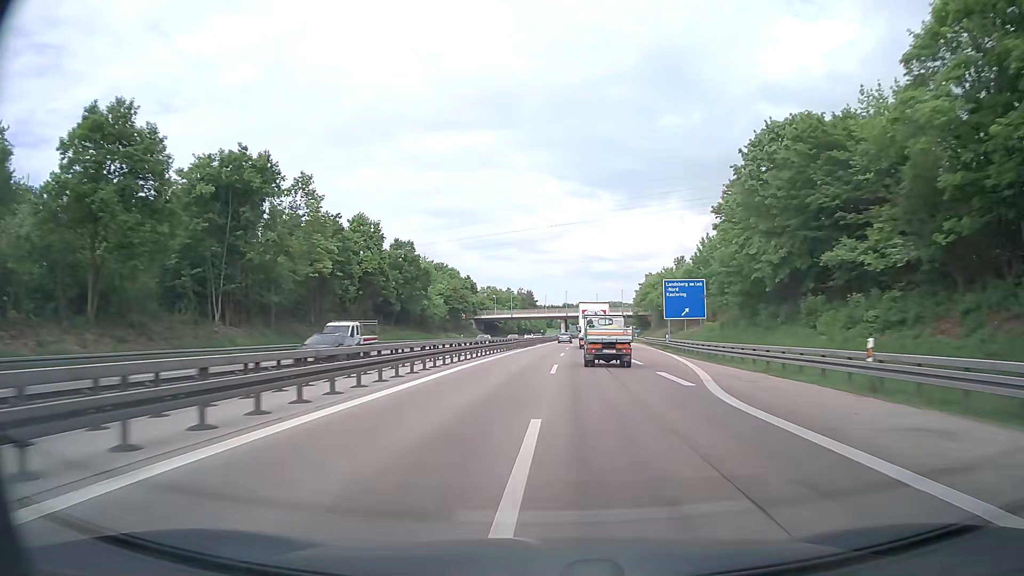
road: motorway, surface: asphalt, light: Day
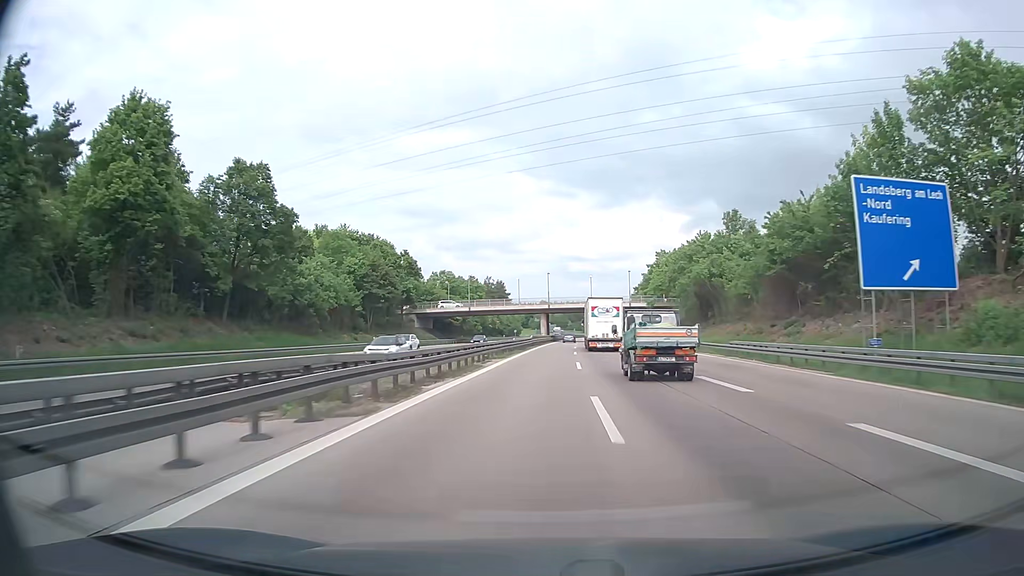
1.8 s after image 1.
(+0.6, +50.5) m; +2°
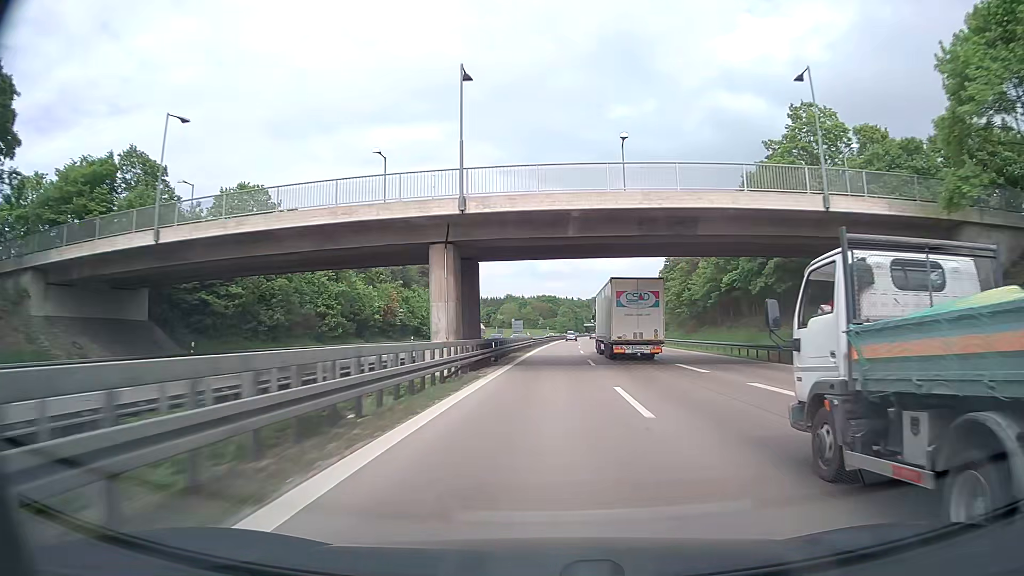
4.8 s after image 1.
(+2.6, +88.2) m; +3°
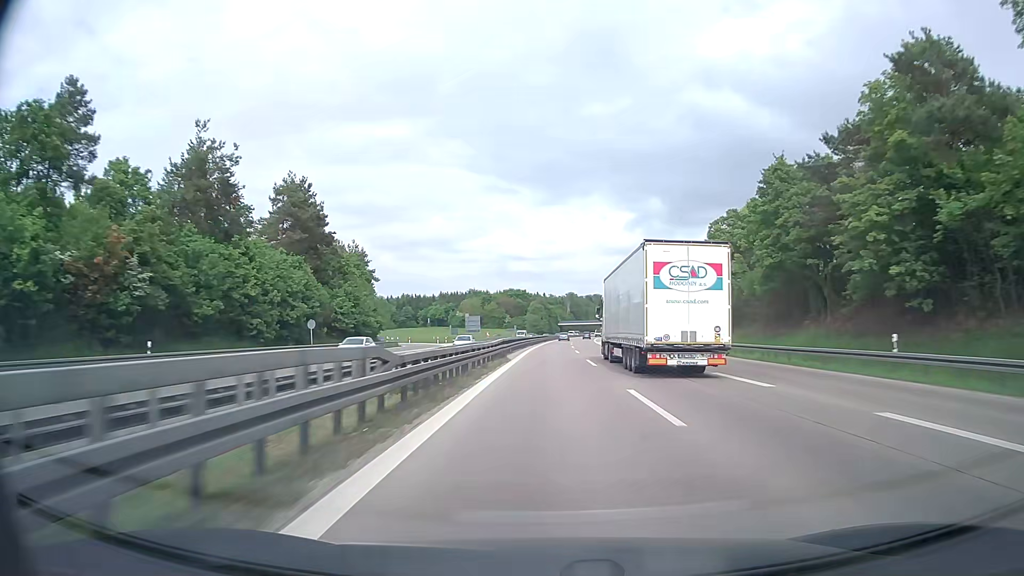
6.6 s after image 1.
(+0.7, +55.4) m; +2°
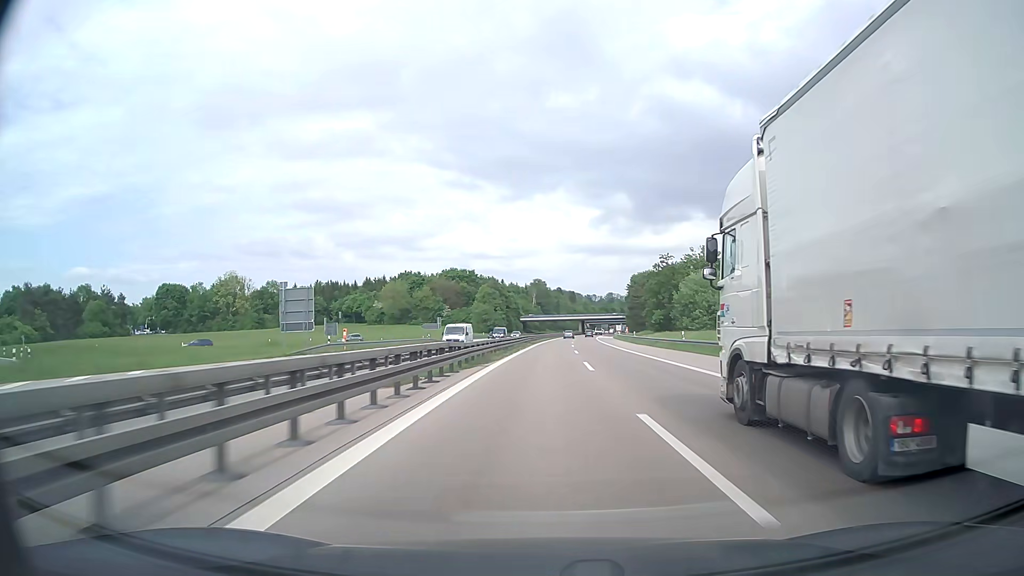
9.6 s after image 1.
(+2.3, +95.3) m; +3°
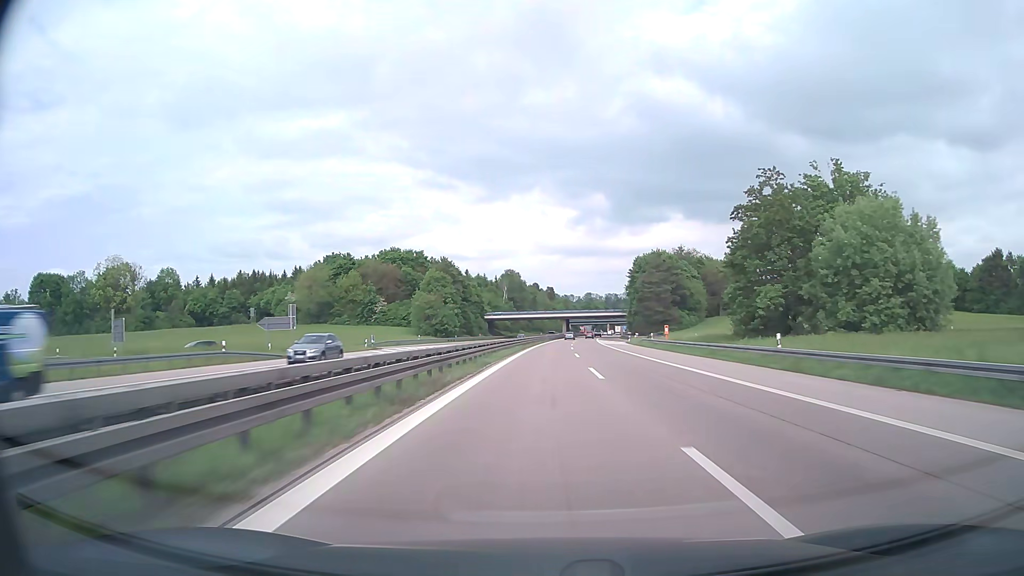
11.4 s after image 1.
(+0.9, +57.3) m; +2°
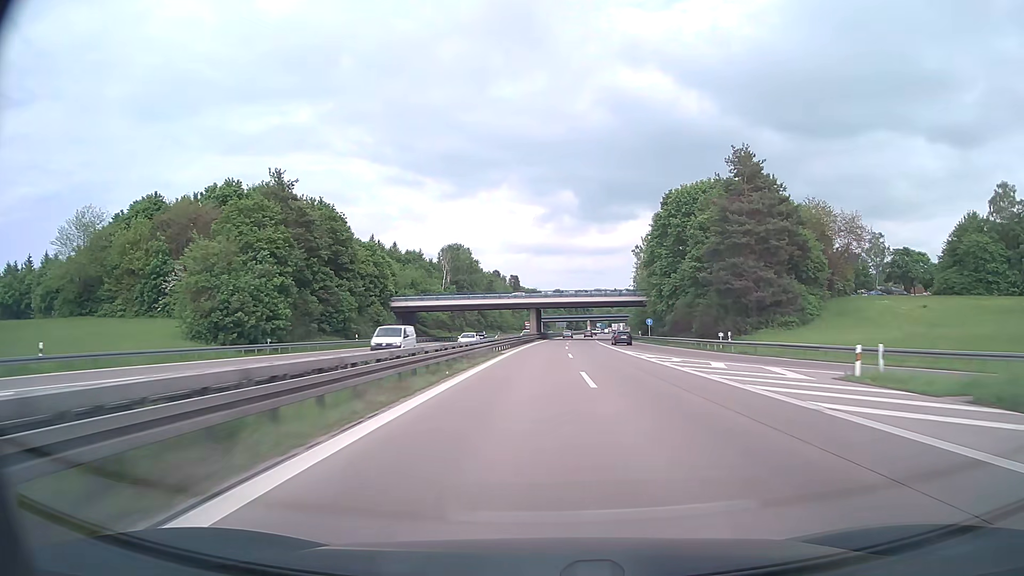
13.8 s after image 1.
(+2.3, +75.8) m; +3°
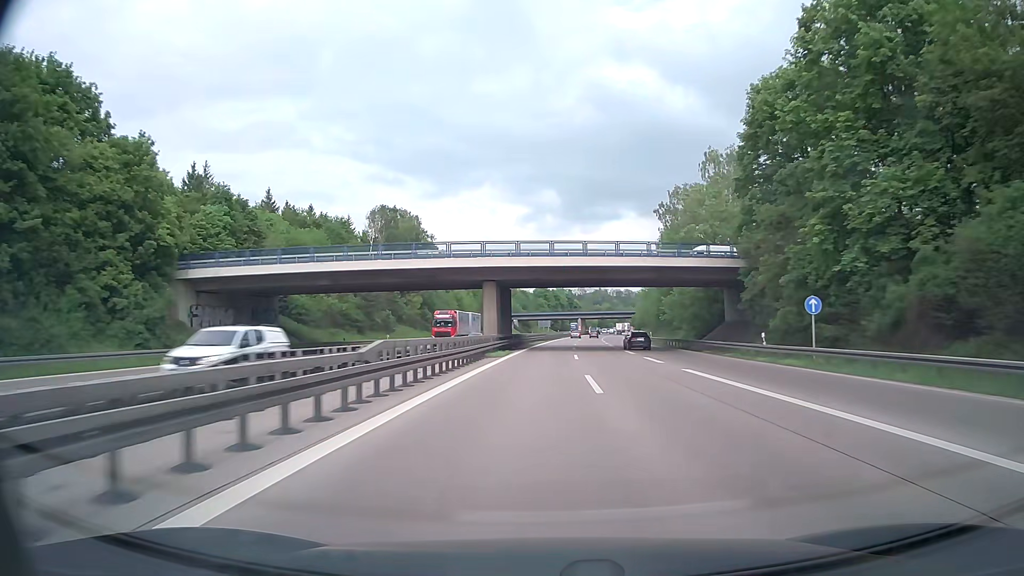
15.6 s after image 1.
(+0.8, +55.2) m; +2°
(0, +10) (0, +20) (0, +30) (0, +40) (+1, +50) (+1, +60) (+1, +70) (+2, +80) (+3, +90) (+3, +100) m
